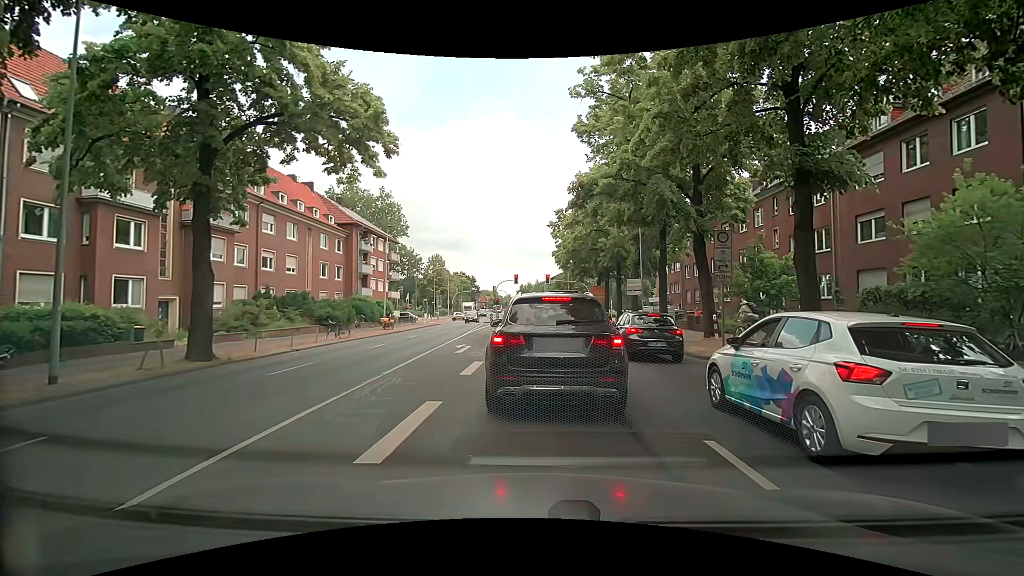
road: secondary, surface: asphalt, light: Day
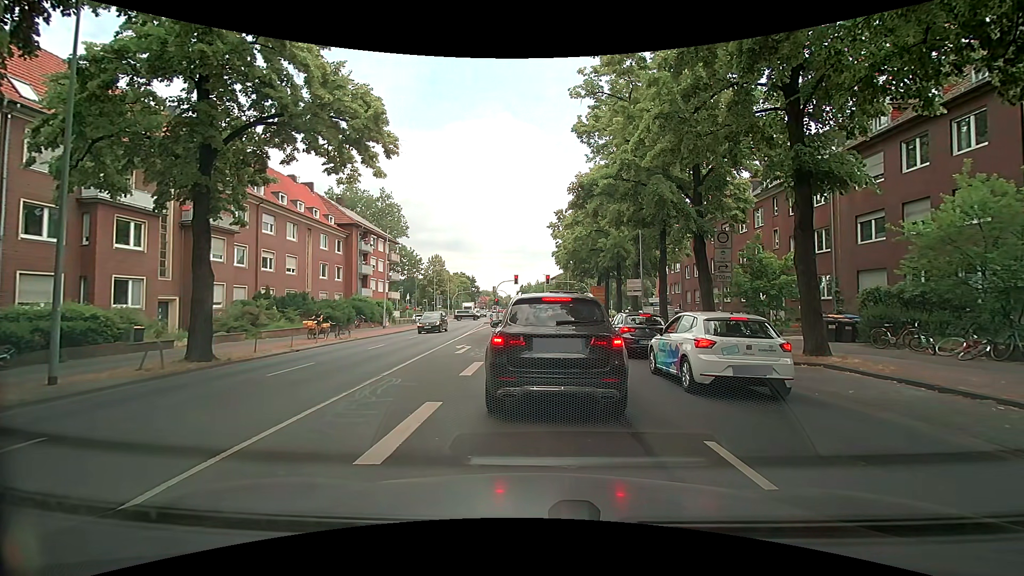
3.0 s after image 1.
(0.0, +0.1) m; 0°
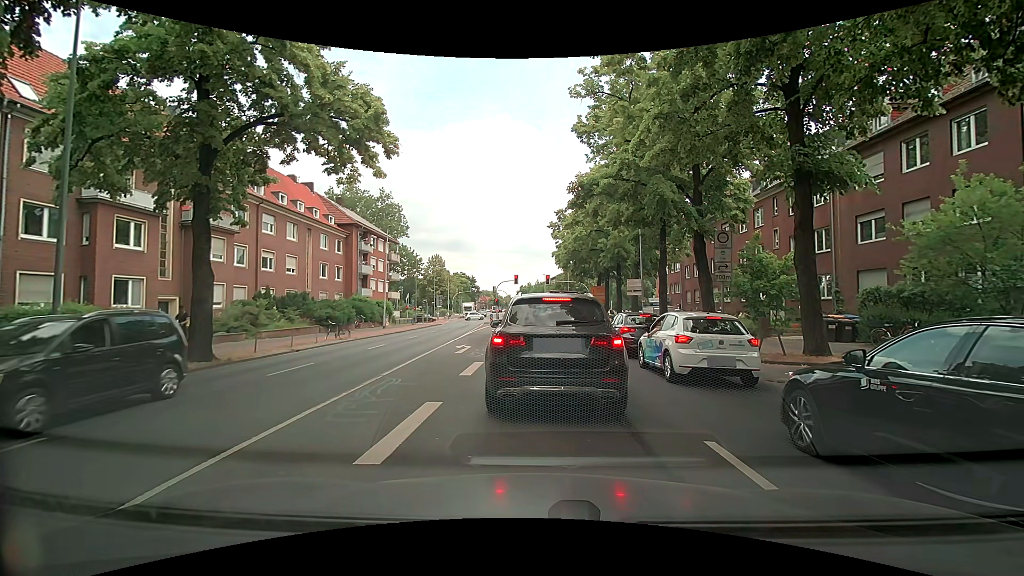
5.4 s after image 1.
(0.0, 0.0) m; 0°
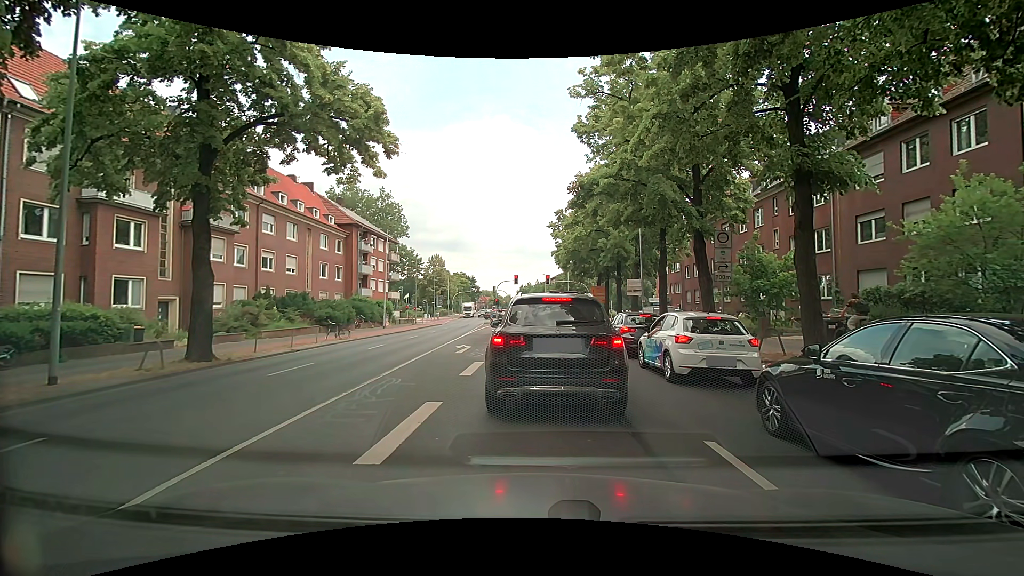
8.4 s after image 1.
(0.0, 0.0) m; 0°
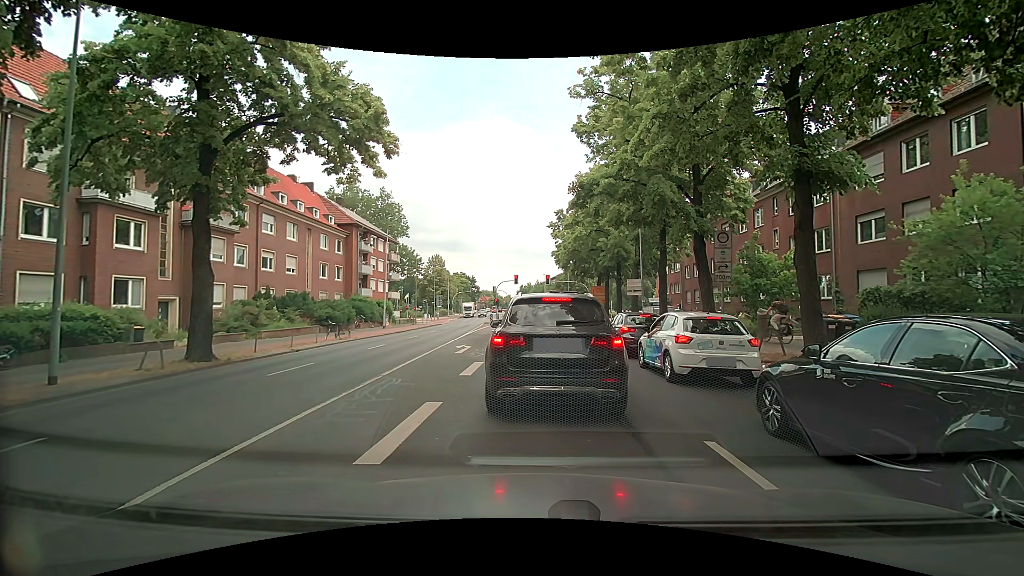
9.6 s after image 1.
(0.0, 0.0) m; 0°
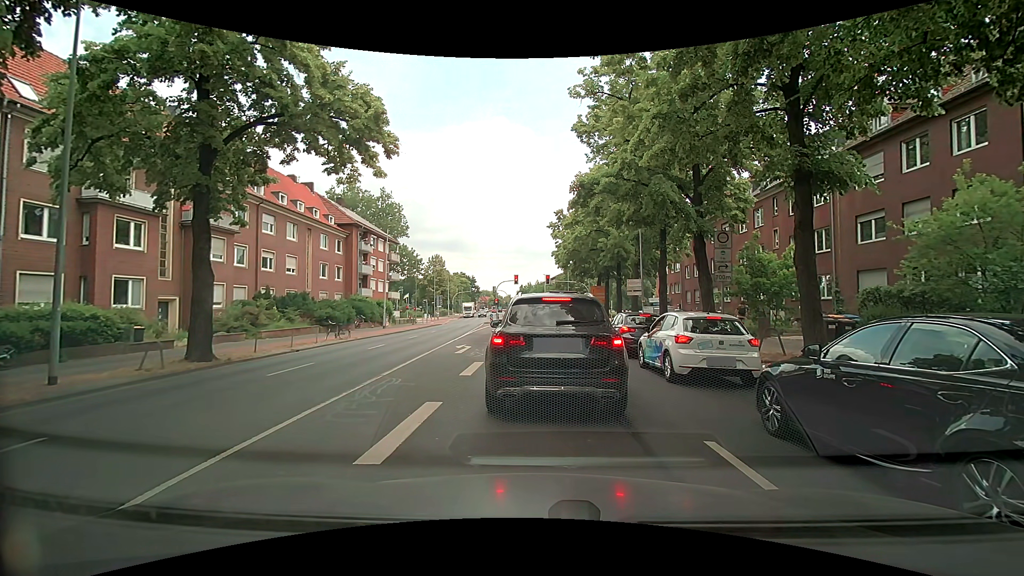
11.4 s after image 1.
(0.0, 0.0) m; 0°
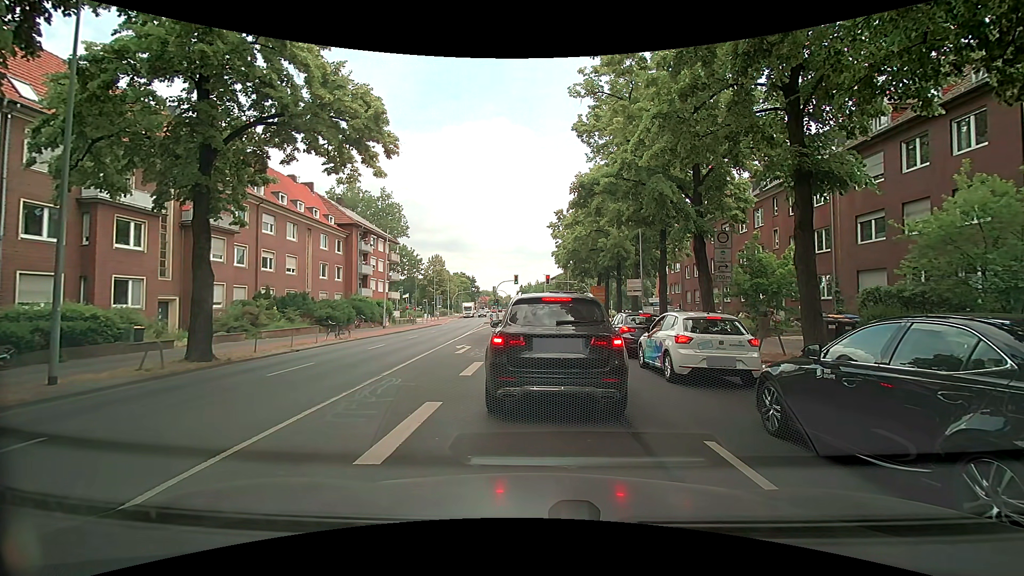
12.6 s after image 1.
(0.0, 0.0) m; 0°
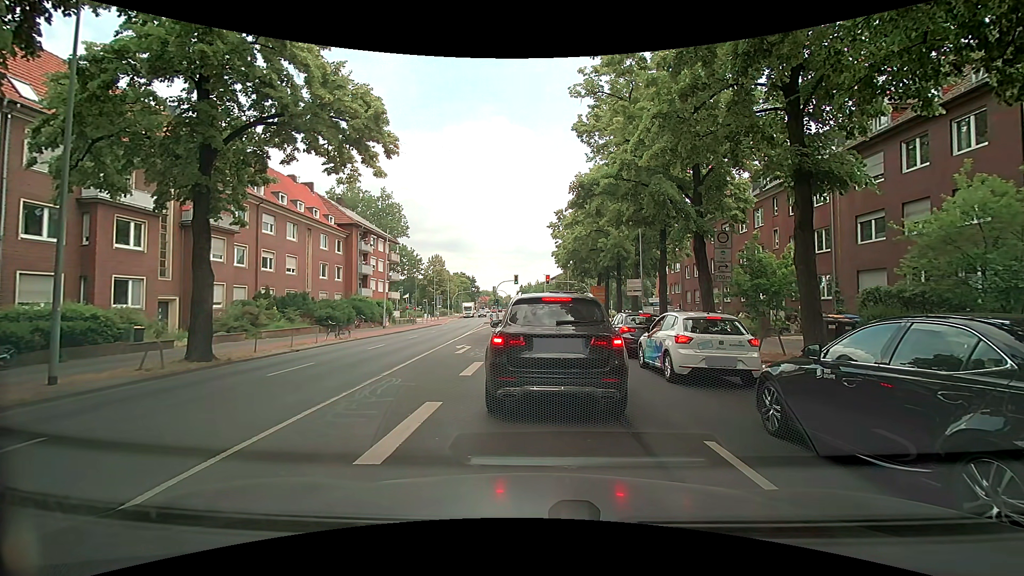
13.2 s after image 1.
(0.0, 0.0) m; 0°
